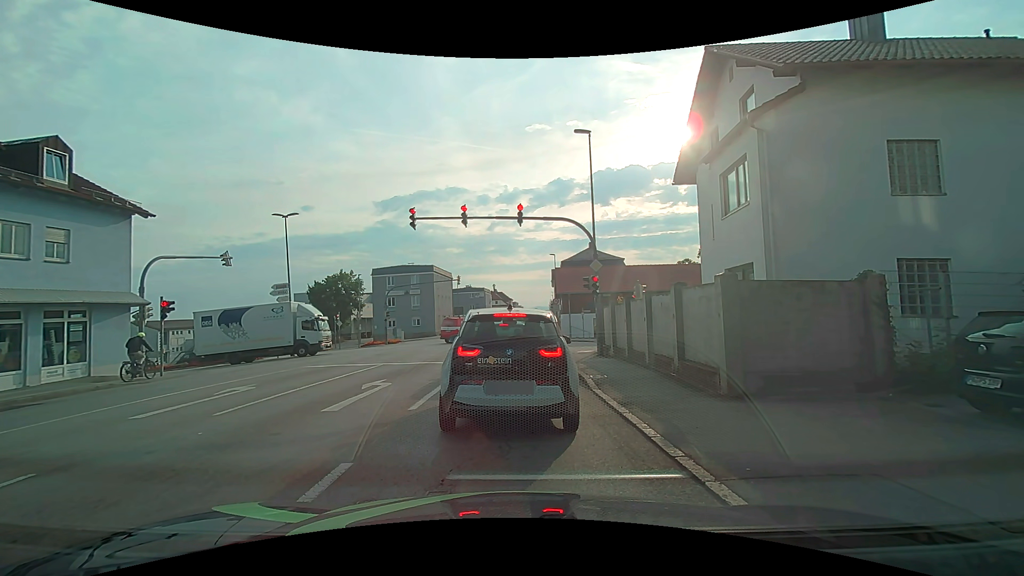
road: tertiary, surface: asphalt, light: Day
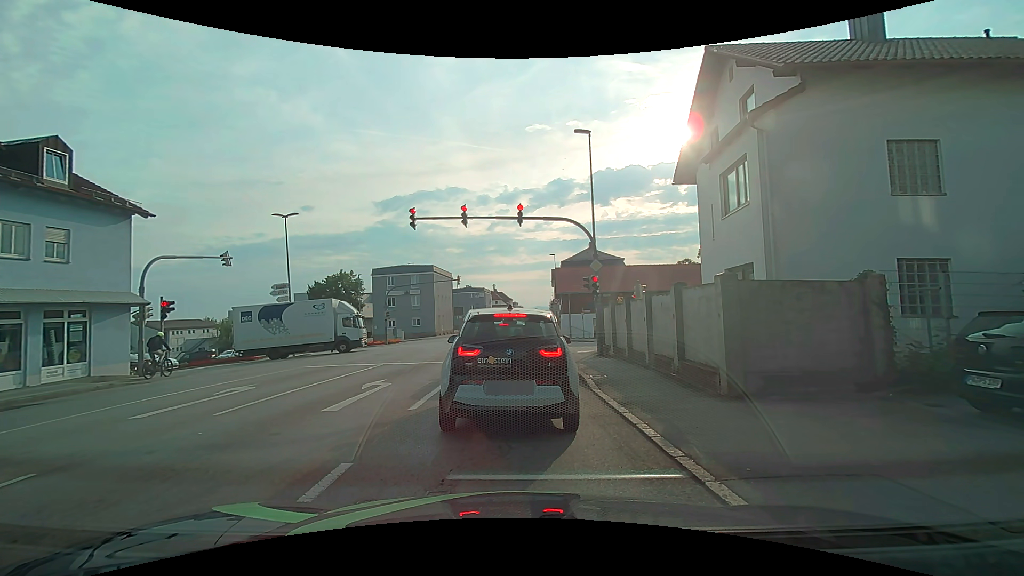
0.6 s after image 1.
(0.0, 0.0) m; 0°
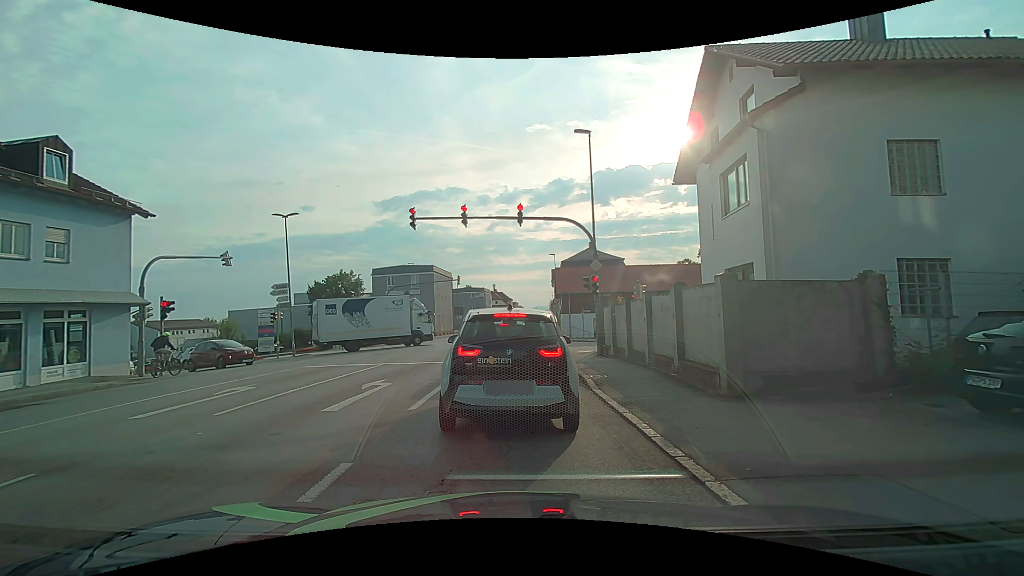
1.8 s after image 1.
(0.0, 0.0) m; 0°
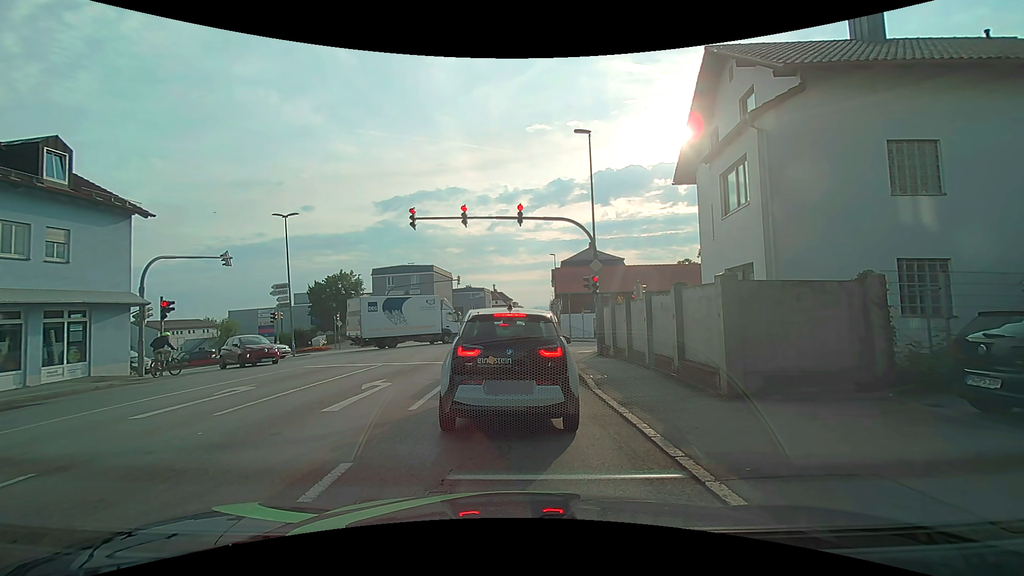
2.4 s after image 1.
(0.0, 0.0) m; 0°
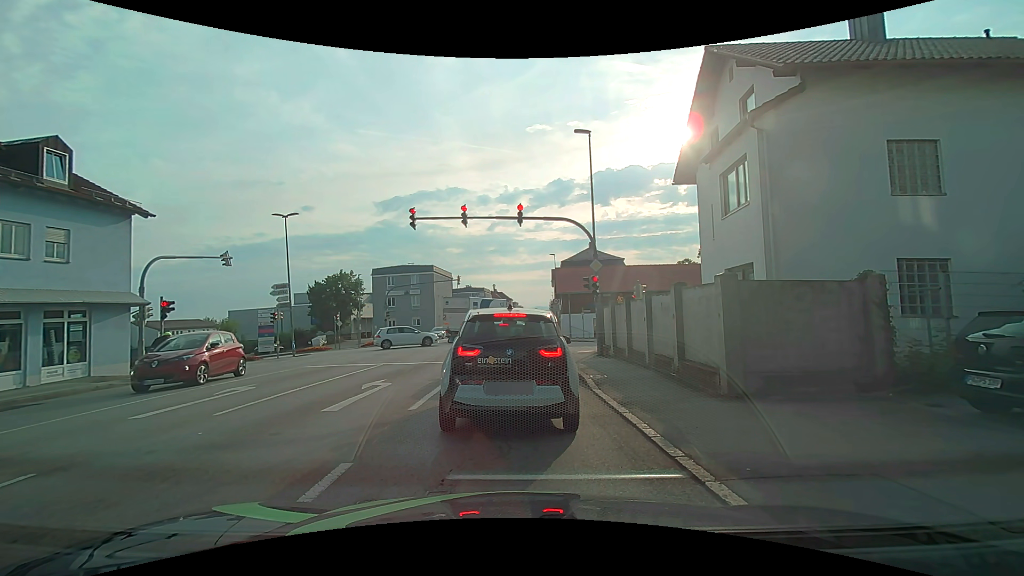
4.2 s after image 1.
(0.0, 0.0) m; 0°
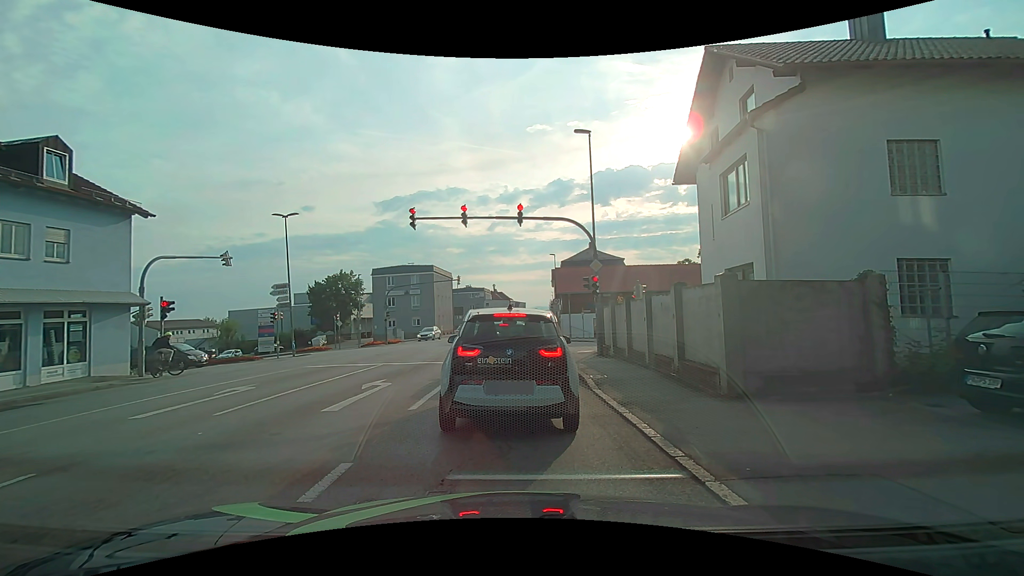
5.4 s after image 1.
(0.0, 0.0) m; 0°
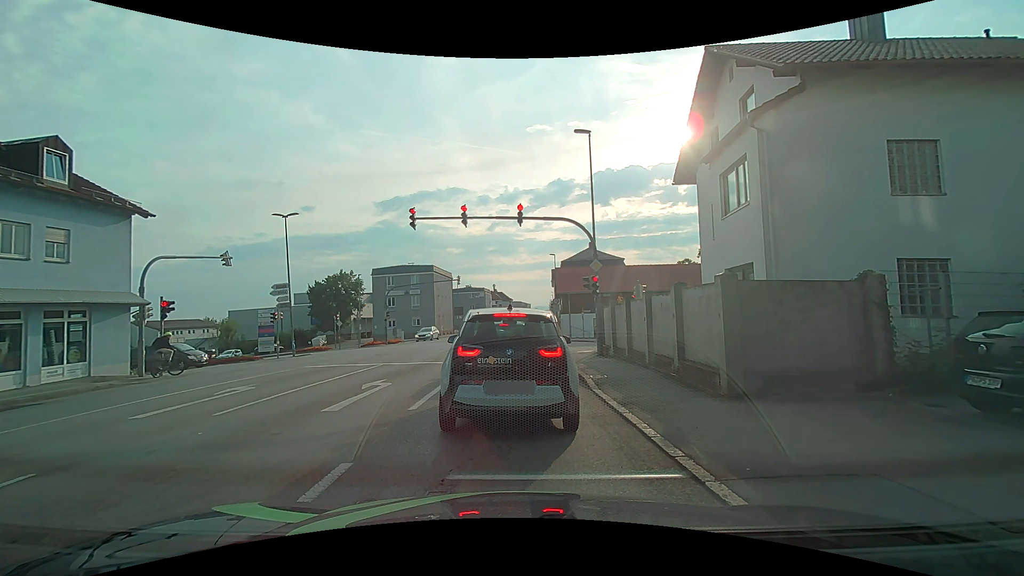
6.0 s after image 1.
(0.0, 0.0) m; 0°
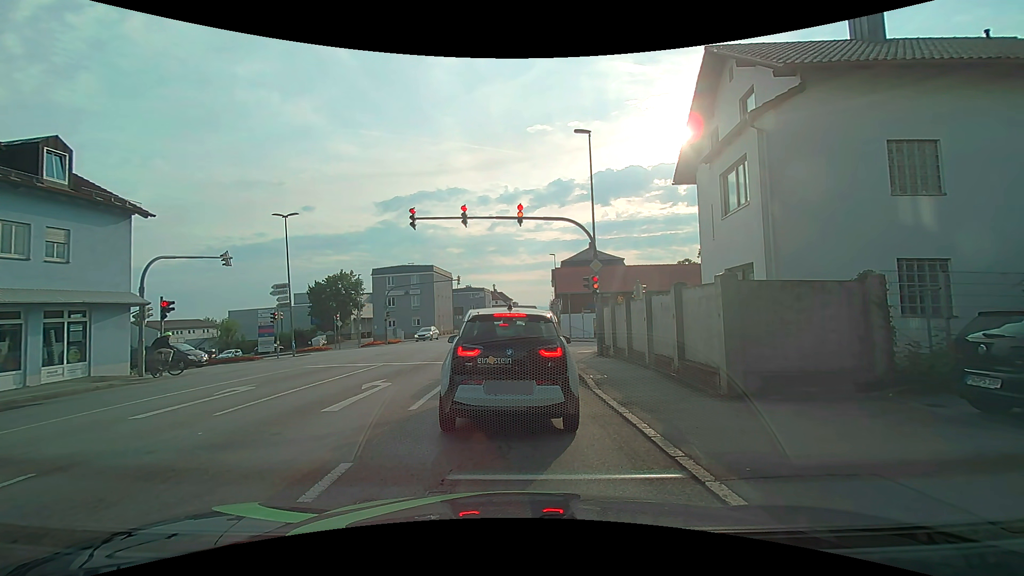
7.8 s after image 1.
(0.0, 0.0) m; 0°
